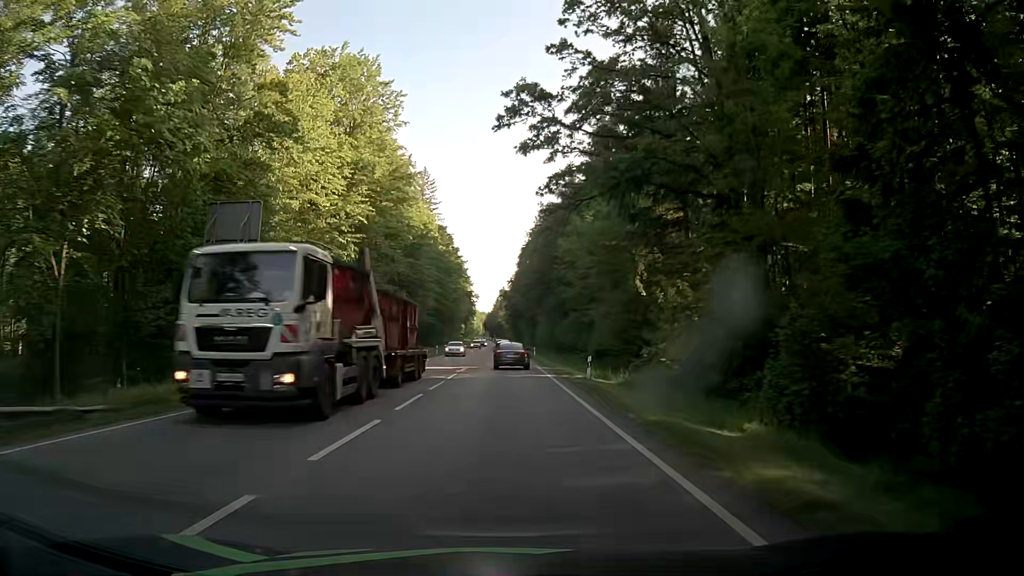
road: secondary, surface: asphalt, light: Day
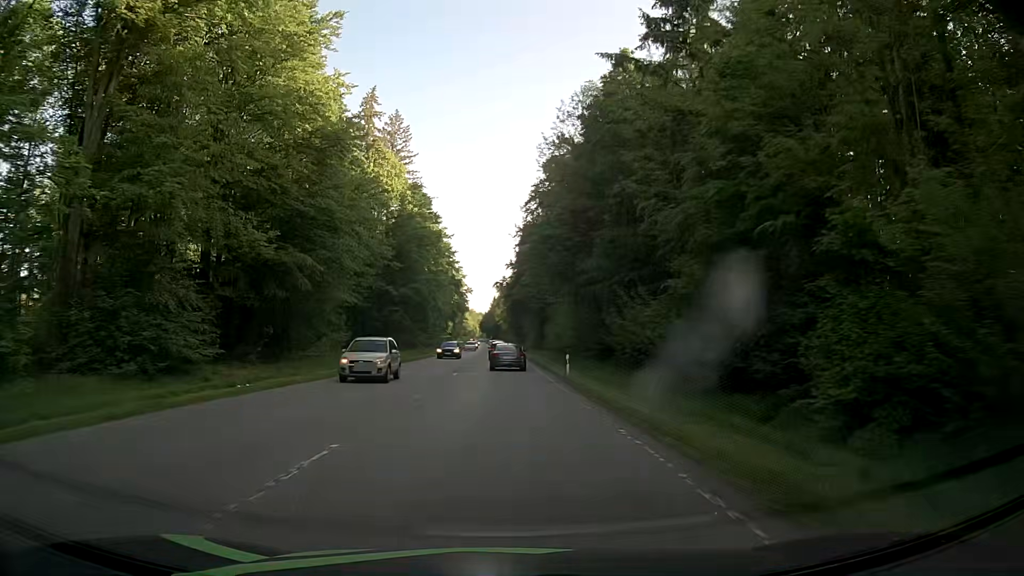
(0.0, +39.7) m; +1°
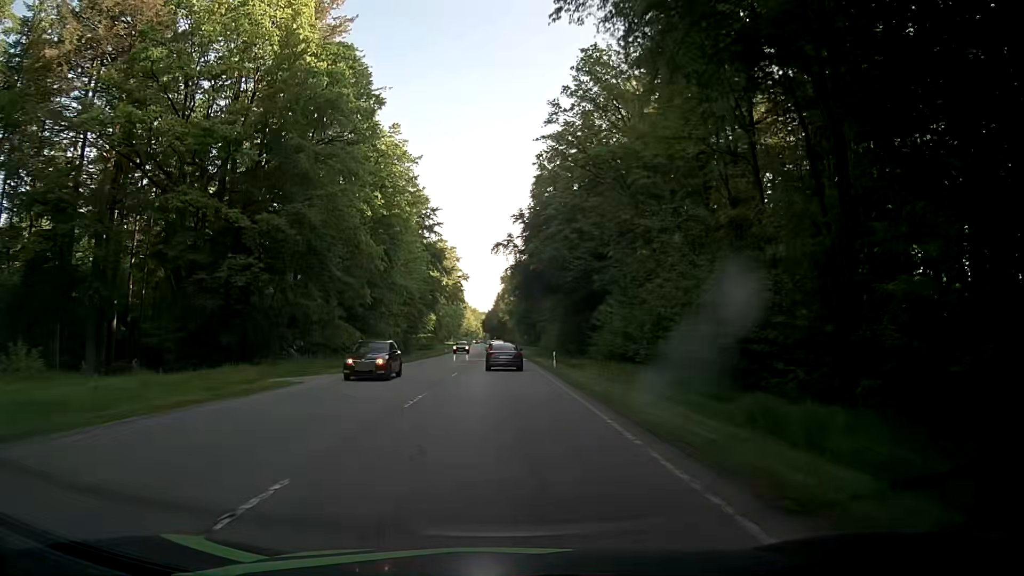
(-0.7, +50.2) m; -1°
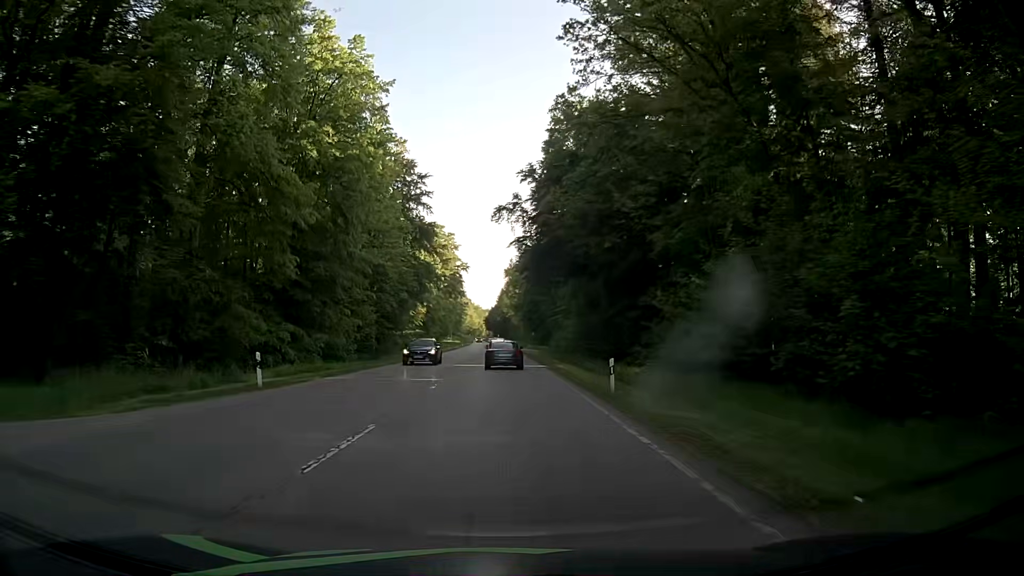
(-0.1, +19.8) m; 0°
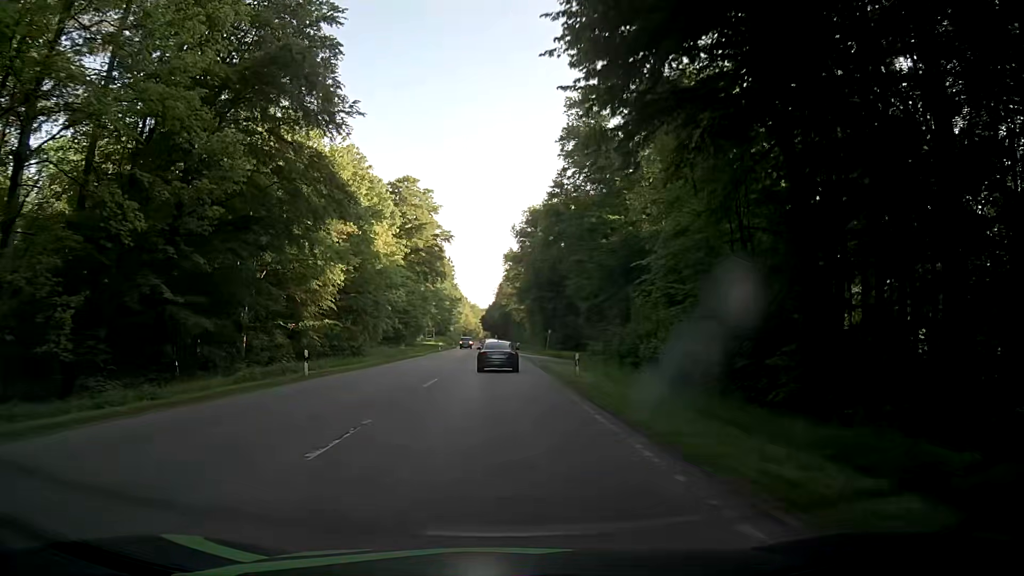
(-0.2, +47.3) m; 0°
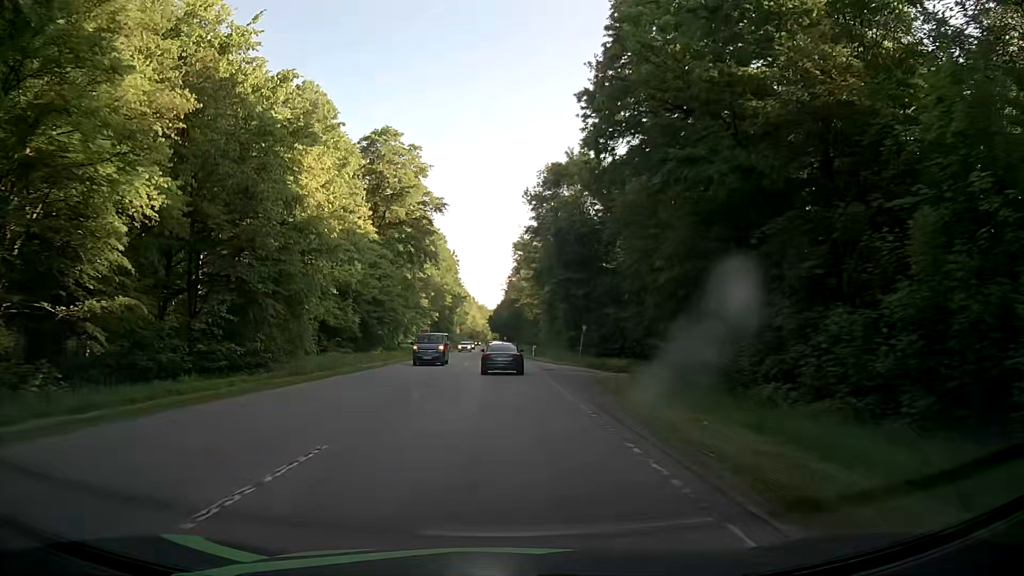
(-0.1, +26.8) m; -1°
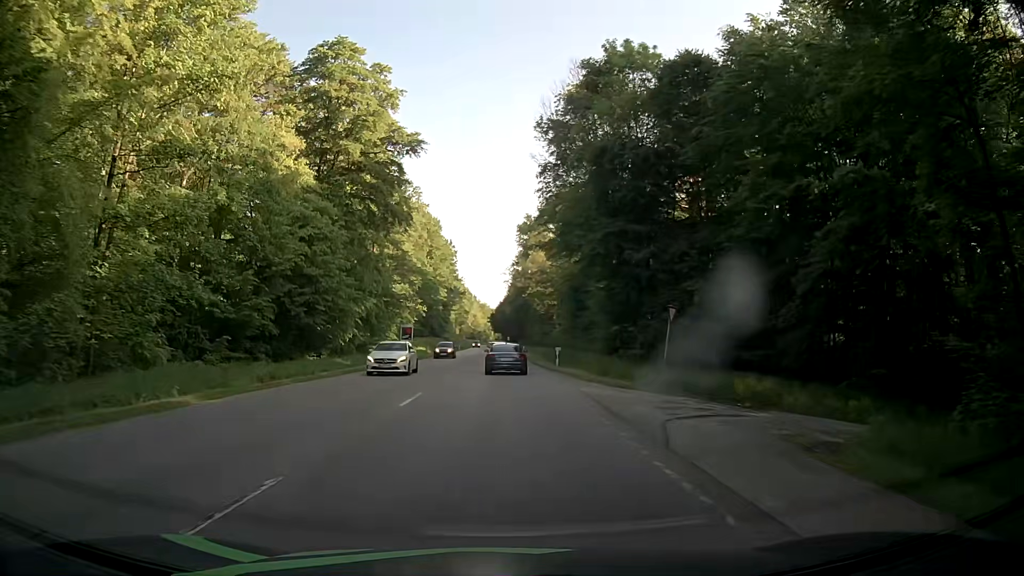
(-0.1, +26.4) m; -1°
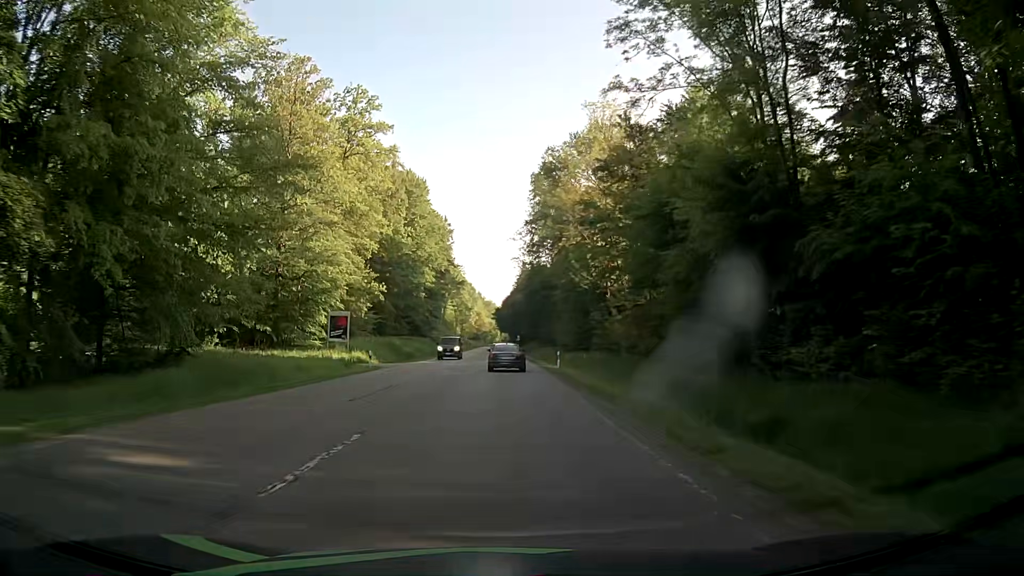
(+0.6, +44.9) m; 0°
(0, +10) (0, +20) (0, +30) (0, +40) (0, +50) (0, +60) (0, +70) (0, +80) (-1, +90) (-1, +100) m
